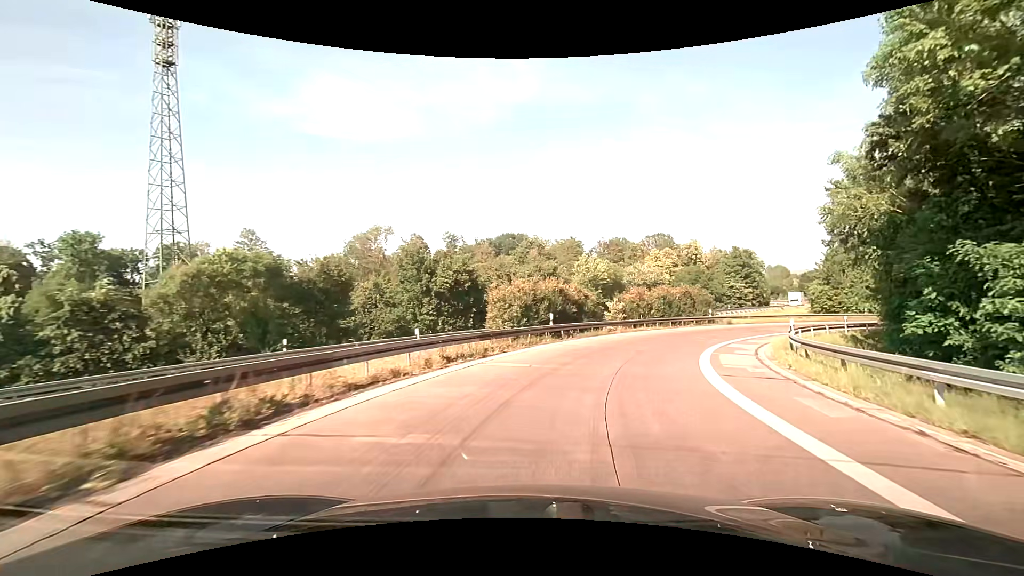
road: motorway_link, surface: asphalt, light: Day
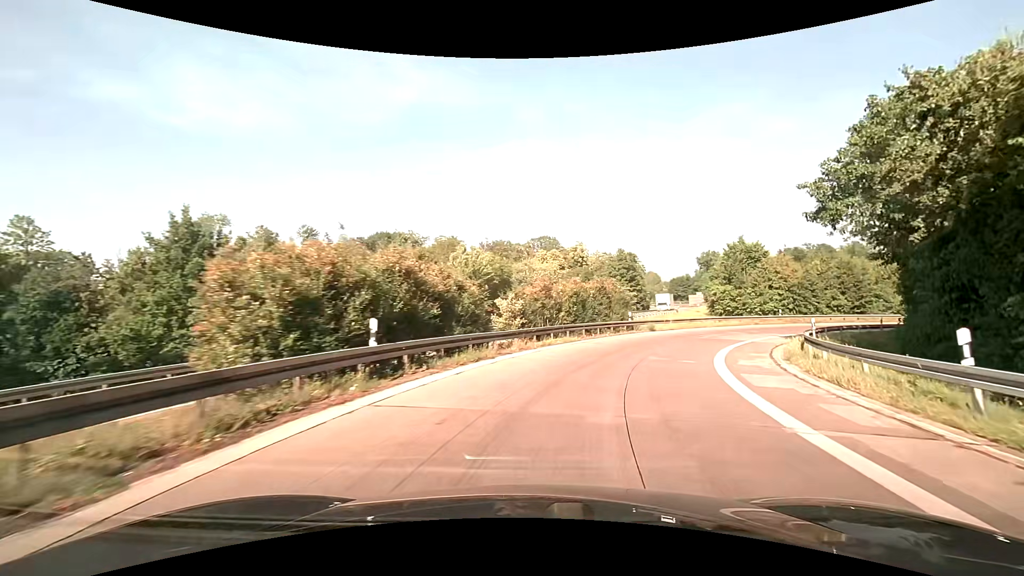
(+1.5, +13.6) m; +13°
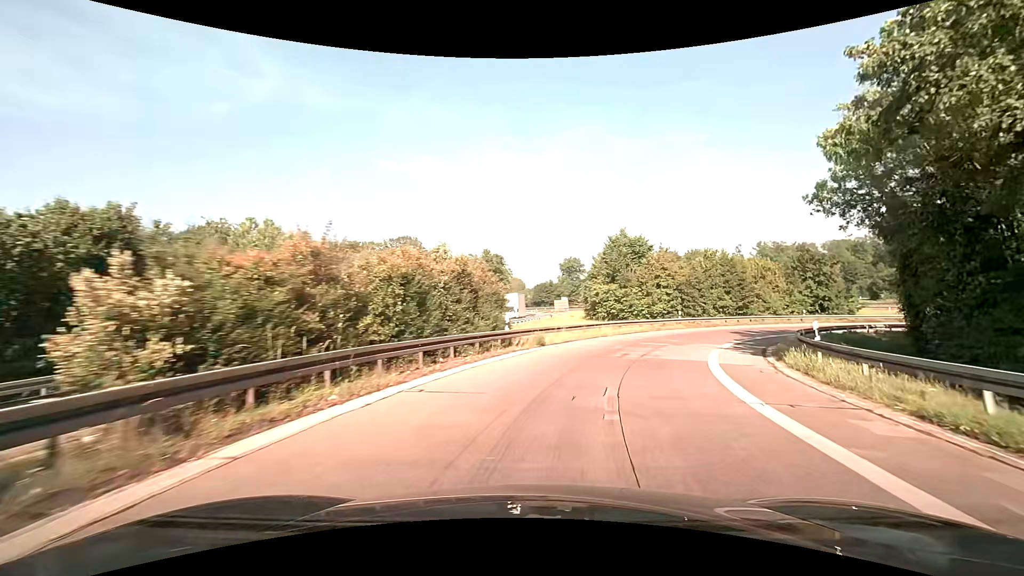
(+1.9, +13.8) m; +15°
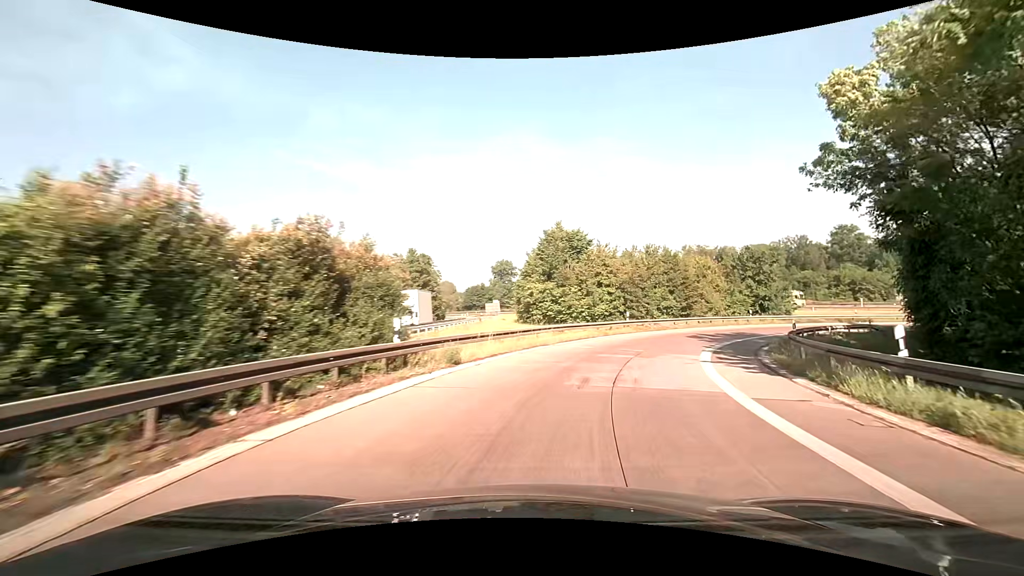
(+0.5, +7.0) m; +8°
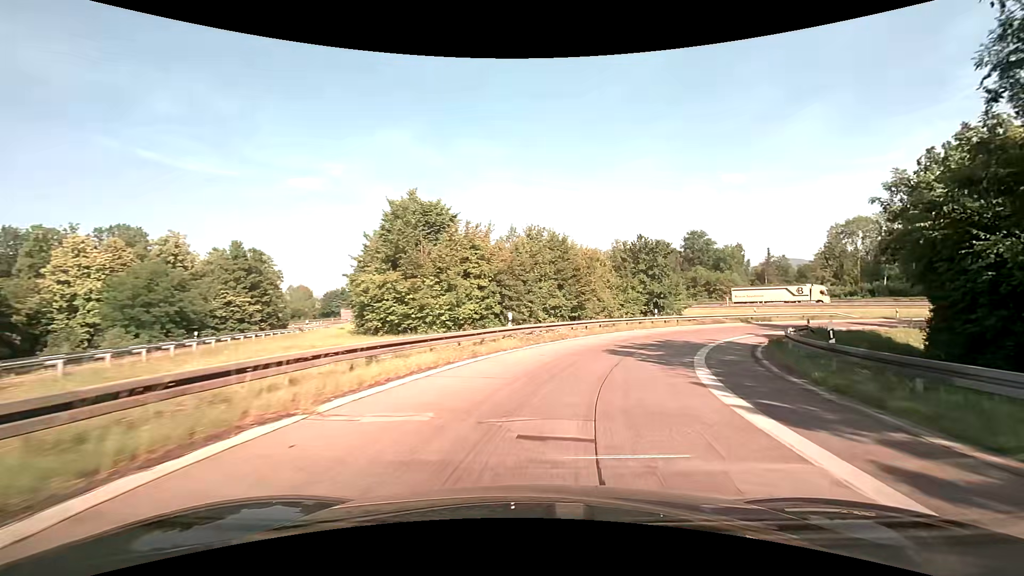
(+1.8, +14.0) m; +14°
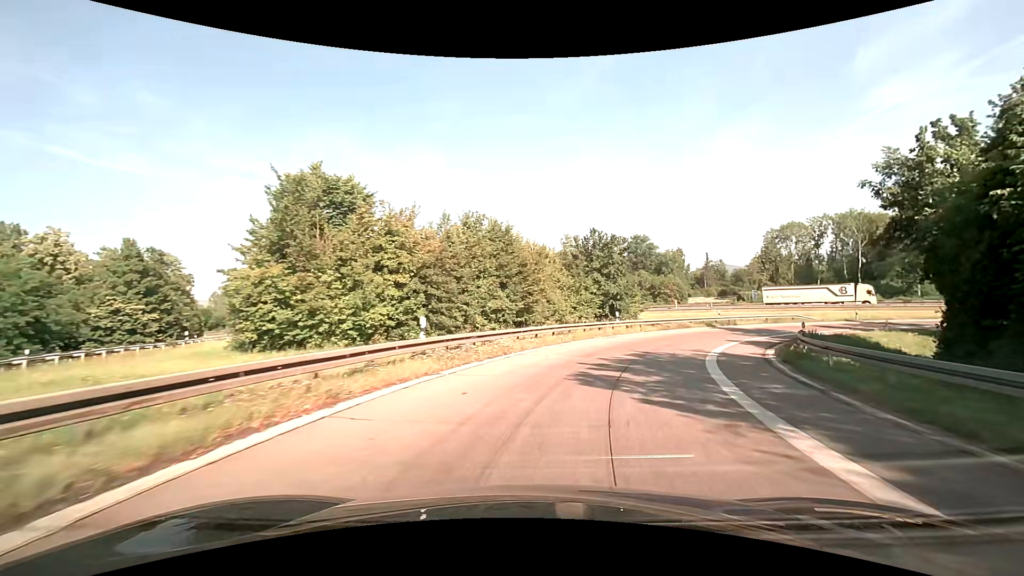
(+0.4, +7.0) m; +7°
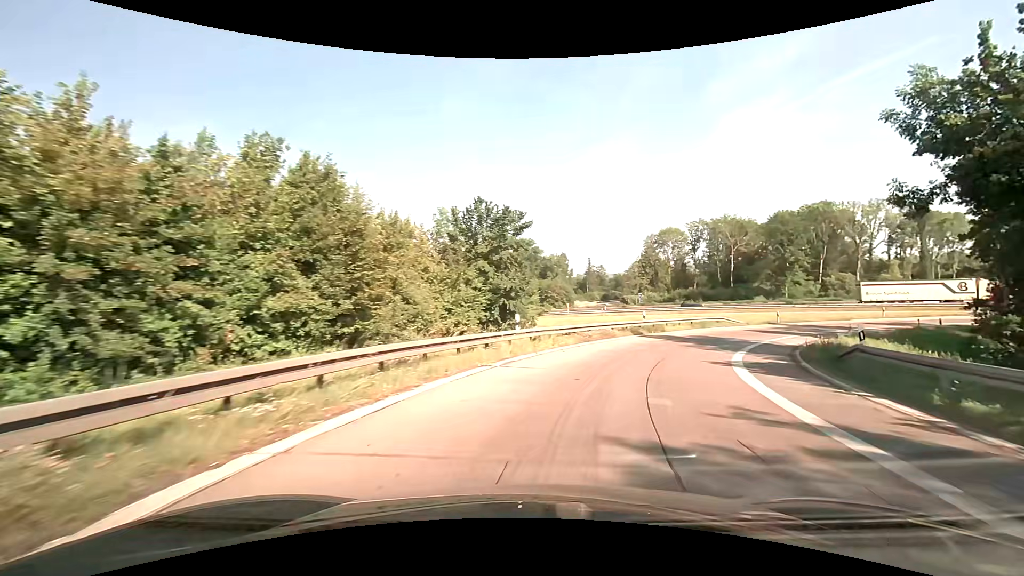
(+1.4, +13.7) m; +13°
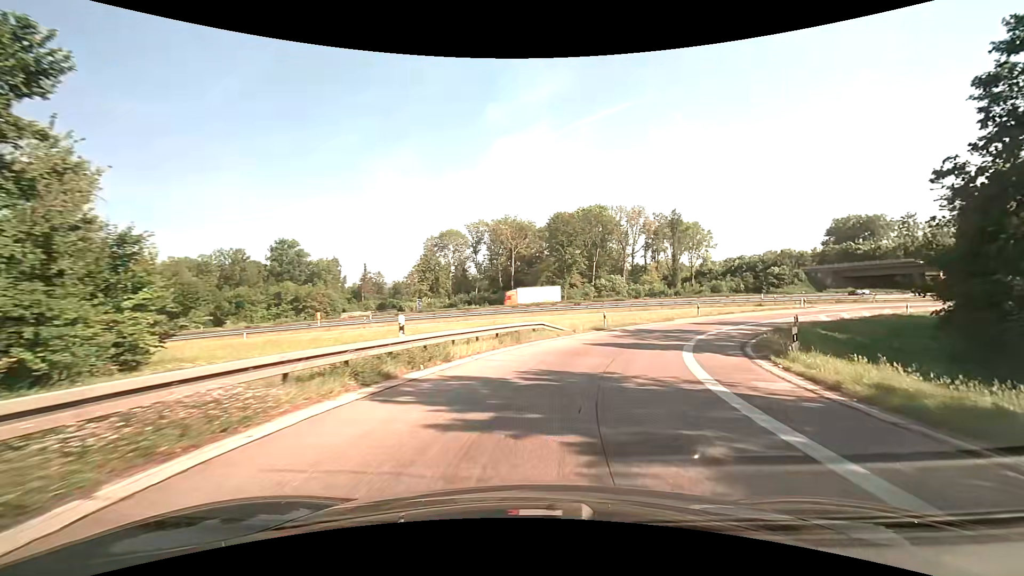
(+4.3, +19.4) m; +24°
(+1, +10) (+3, +20) (+6, +29) (+12, +37) (+19, +44) (+27, +51) (+36, +55) (+45, +59) (+55, +62) (+65, +63) m
